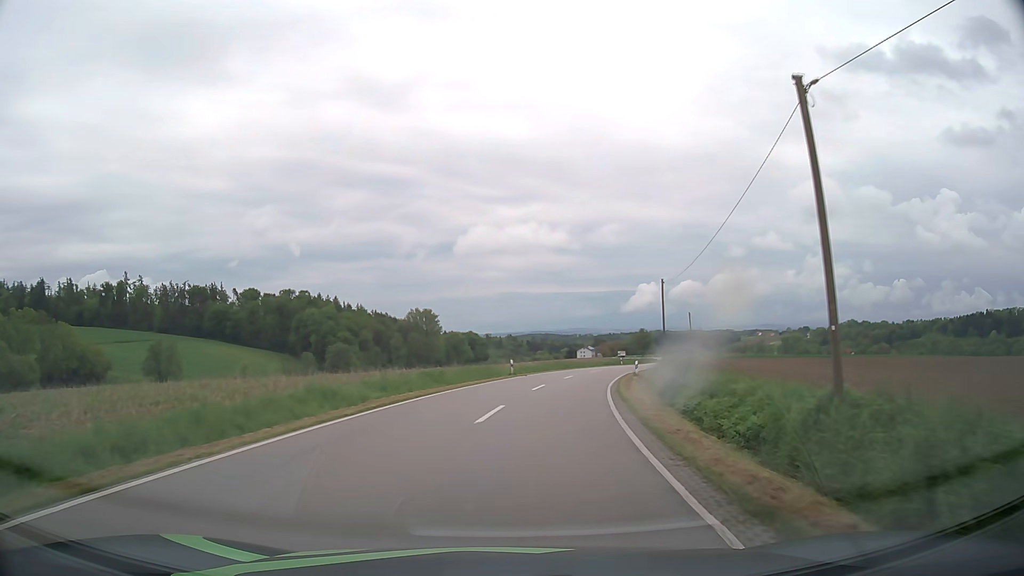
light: Day
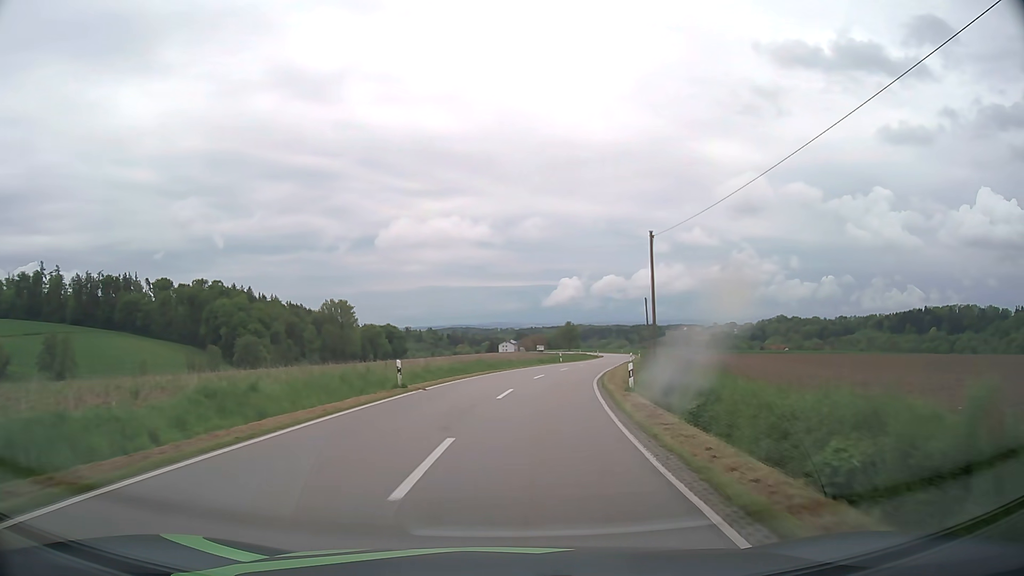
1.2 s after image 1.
(+1.1, +18.4) m; +7°
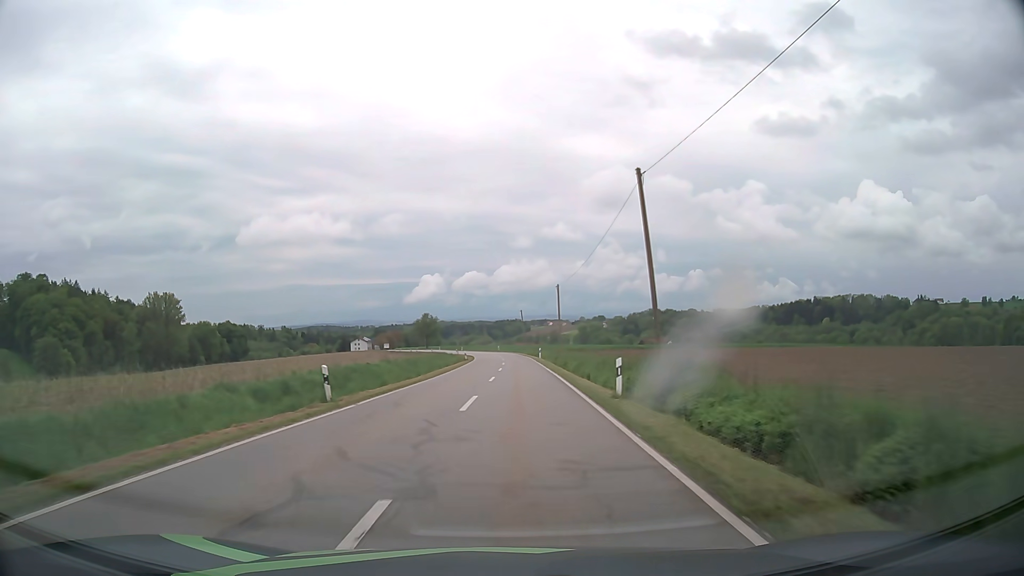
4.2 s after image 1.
(+6.4, +52.4) m; +12°
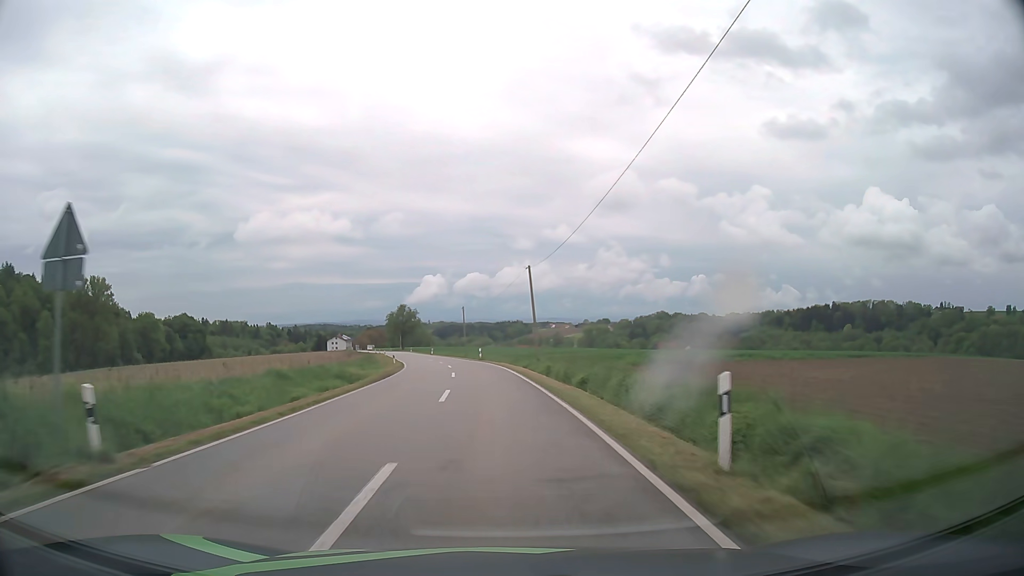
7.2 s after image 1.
(+1.0, +59.1) m; 0°
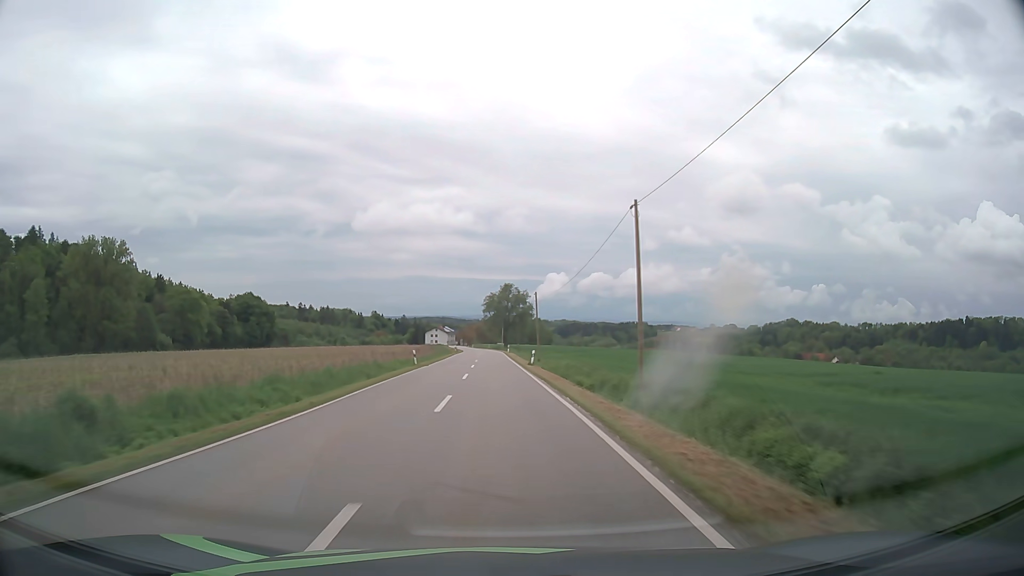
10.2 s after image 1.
(-5.4, +62.2) m; -10°
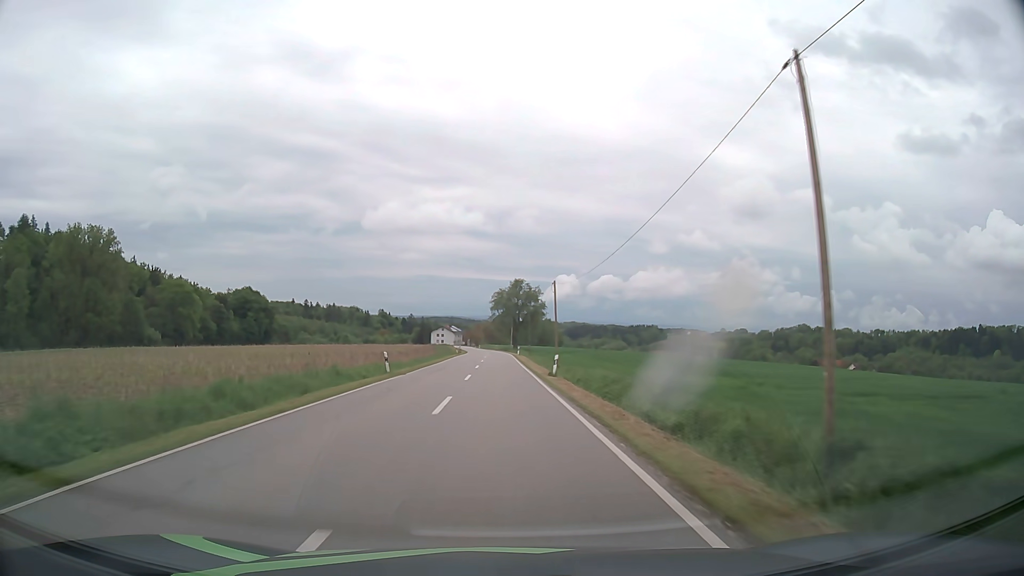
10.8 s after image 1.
(-0.1, +12.9) m; -1°
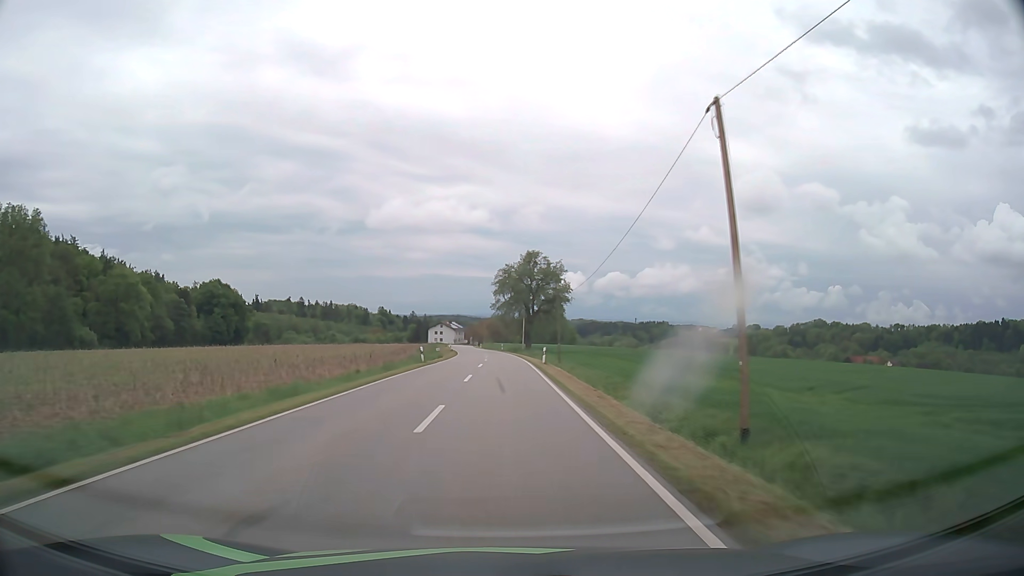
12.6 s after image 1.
(-0.4, +39.2) m; -1°
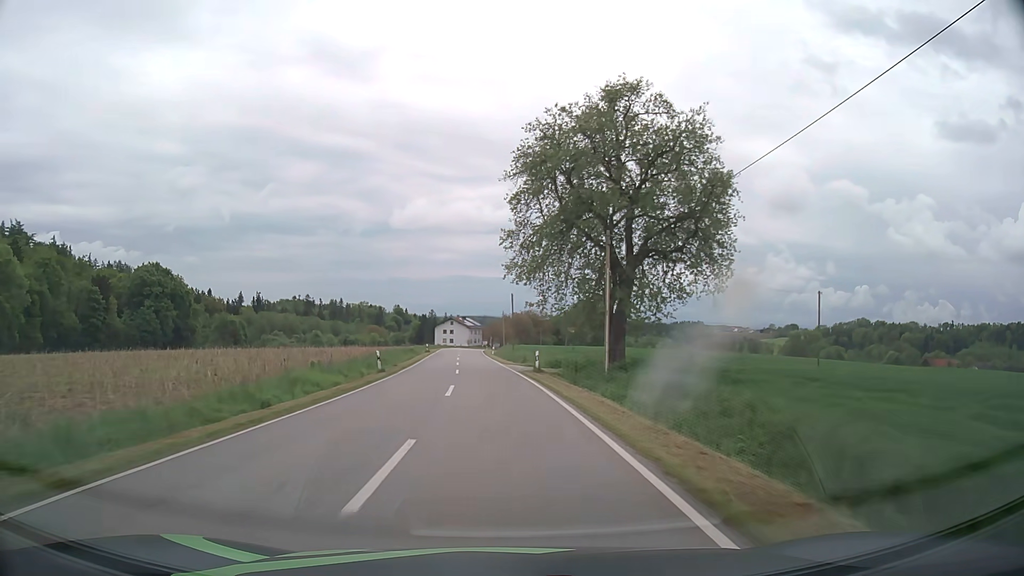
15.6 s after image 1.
(-0.6, +64.7) m; -2°
(0, +10) (0, +20) (-1, +30) (-2, +40) (-2, +50) (-3, +60) (-4, +70) (-4, +80) (-5, +90) (-5, +100) m
